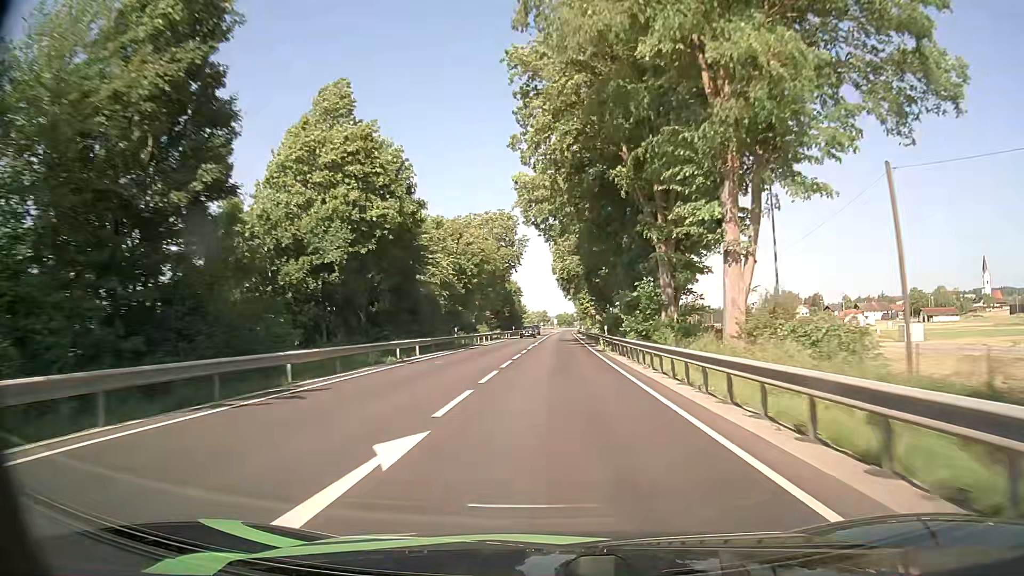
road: primary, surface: asphalt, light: Day
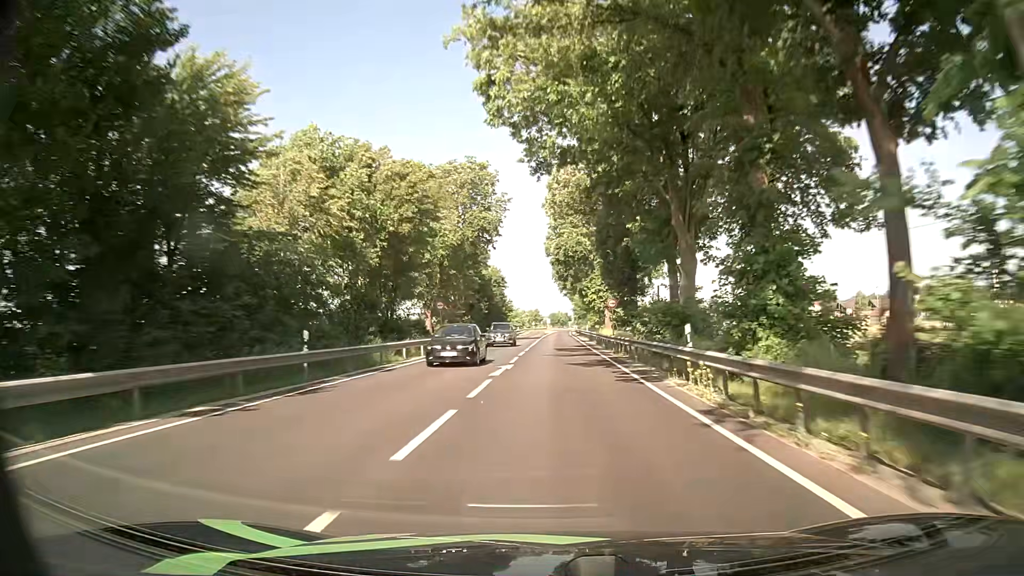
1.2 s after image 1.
(+0.1, +27.3) m; +1°
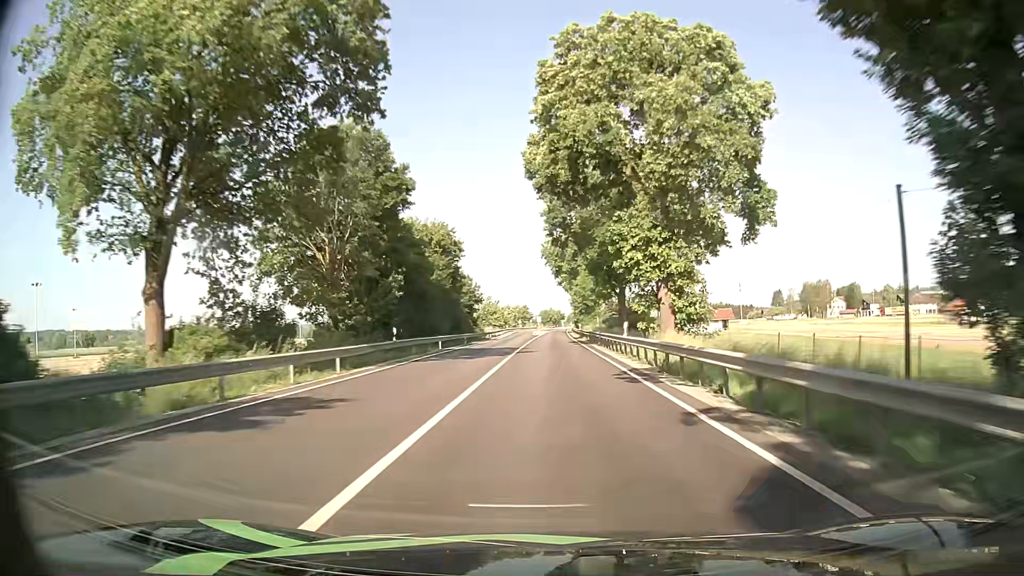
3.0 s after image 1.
(+0.2, +40.8) m; +1°
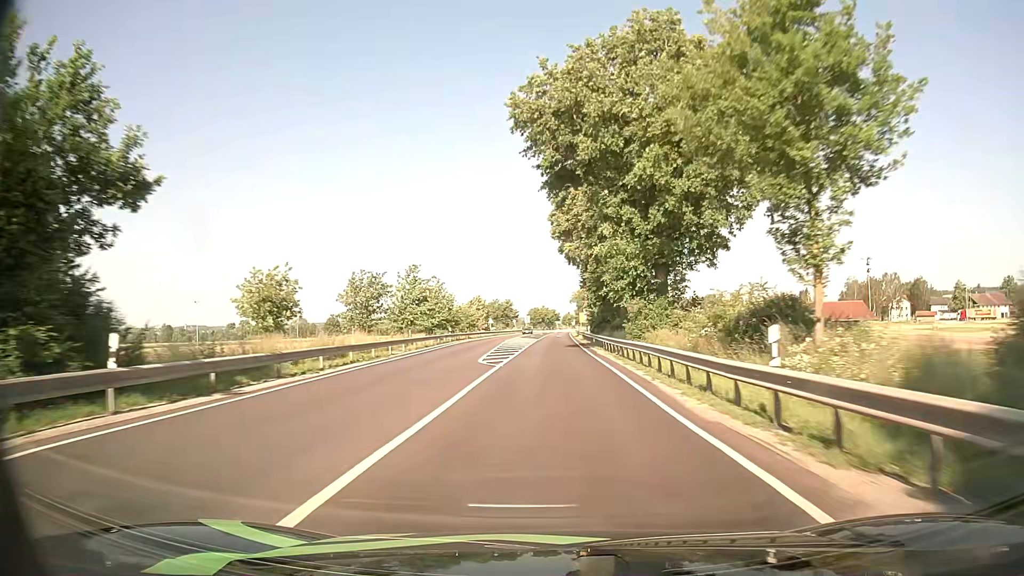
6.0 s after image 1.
(+0.2, +67.6) m; 0°
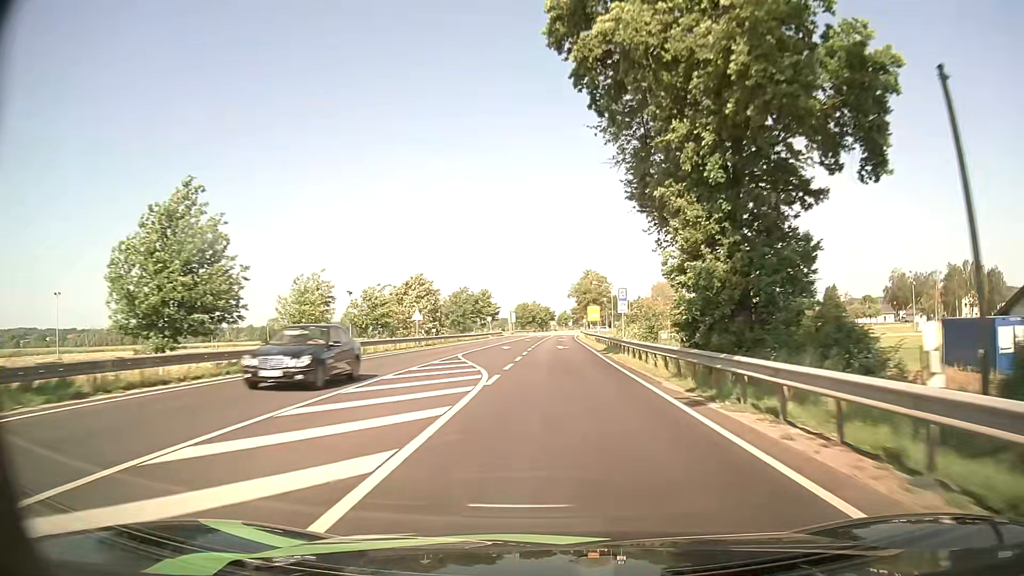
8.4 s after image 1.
(+0.4, +53.9) m; +1°
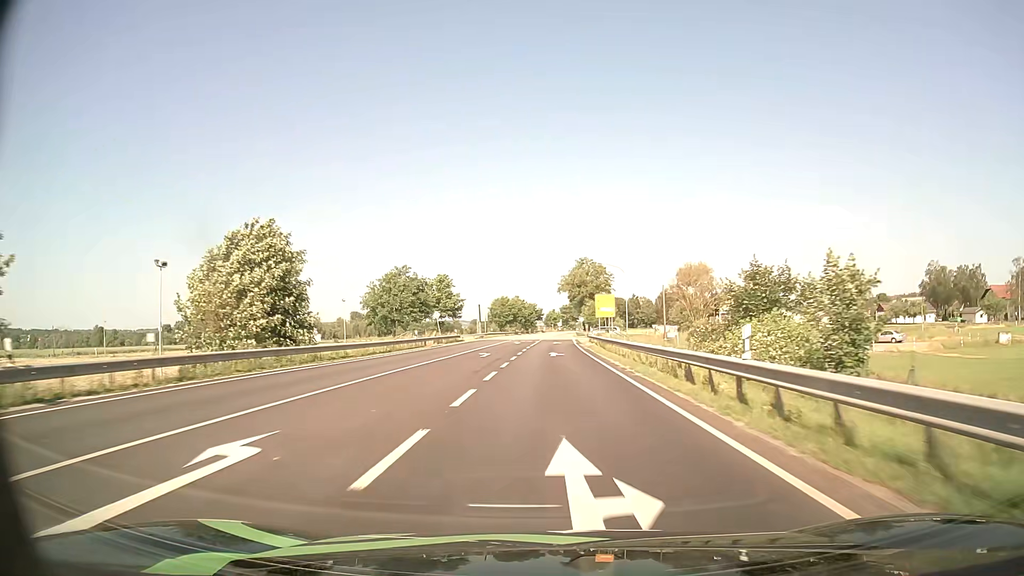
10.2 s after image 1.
(+0.2, +40.4) m; +1°
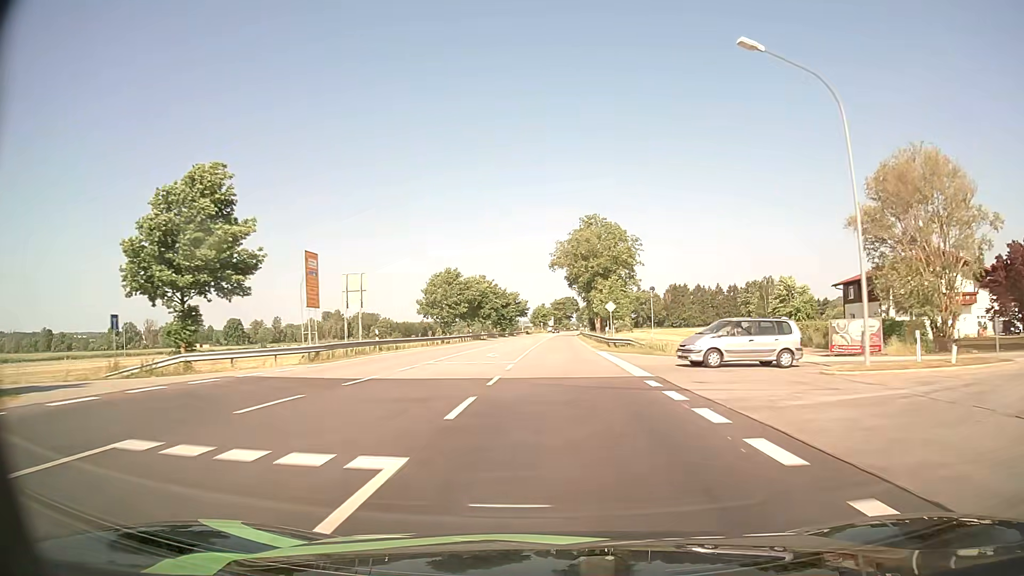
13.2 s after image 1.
(+0.1, +67.2) m; +1°
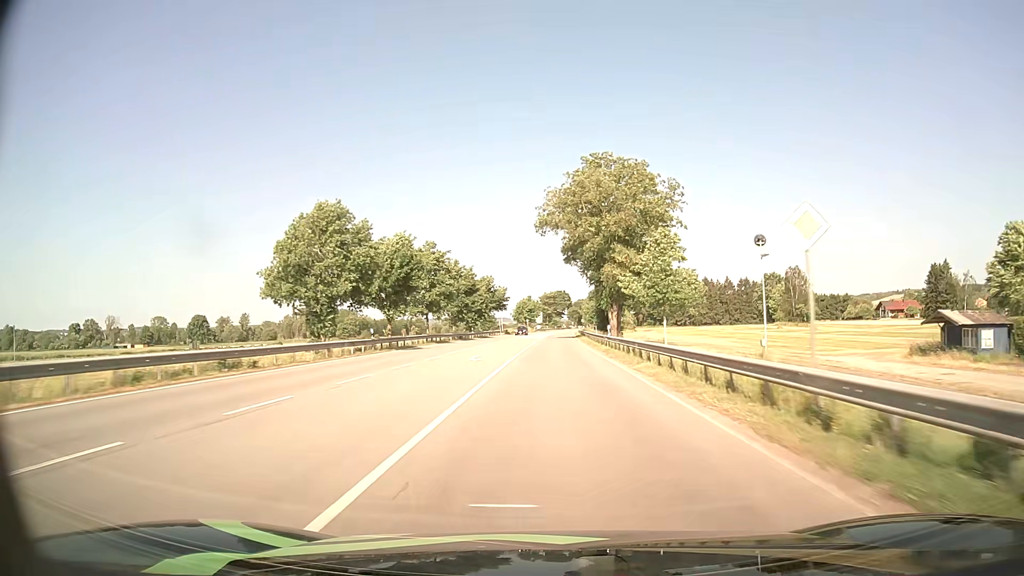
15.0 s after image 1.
(+0.4, +40.4) m; +1°
